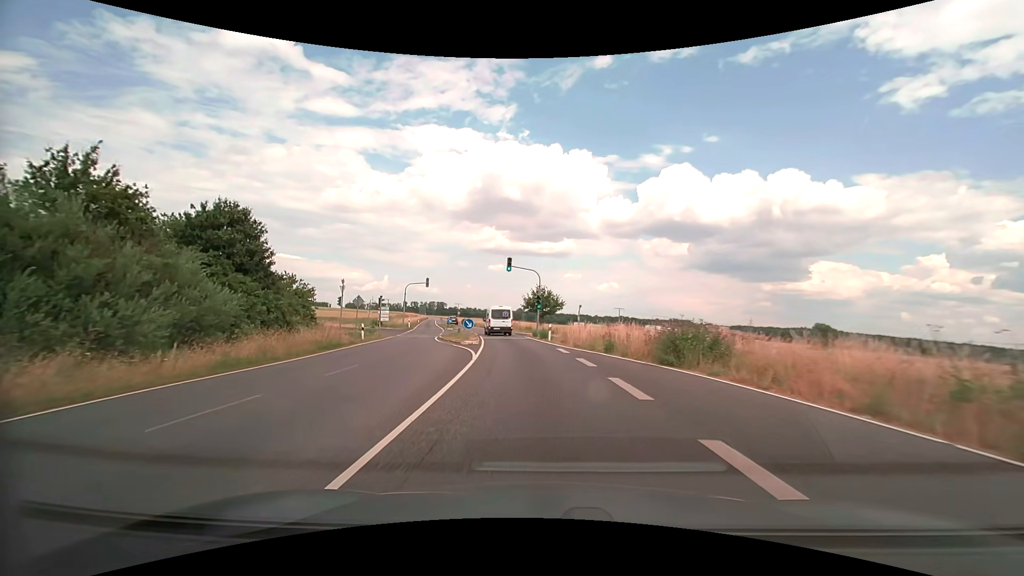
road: secondary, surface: asphalt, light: Day
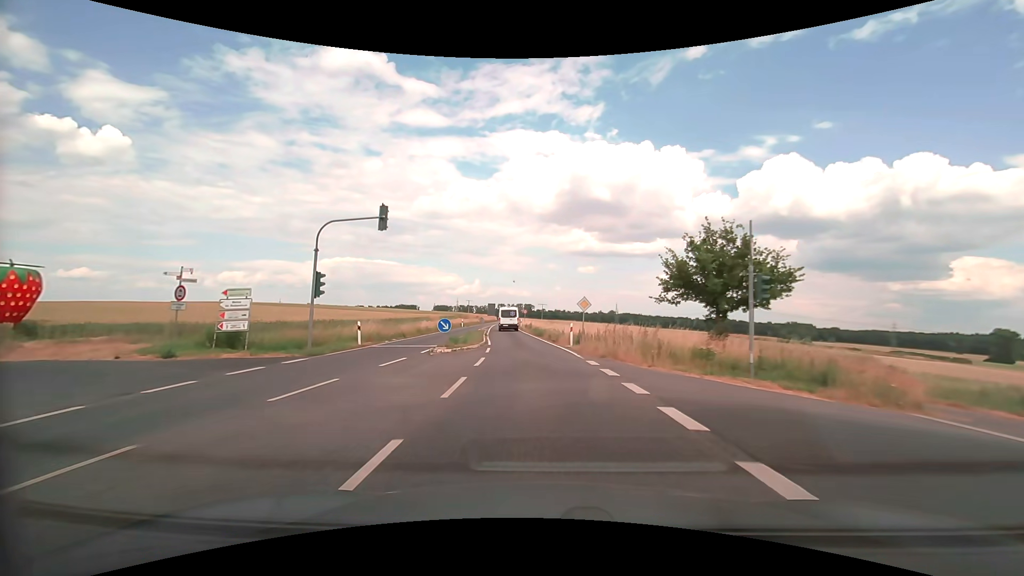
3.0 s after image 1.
(-3.6, +43.3) m; -10°
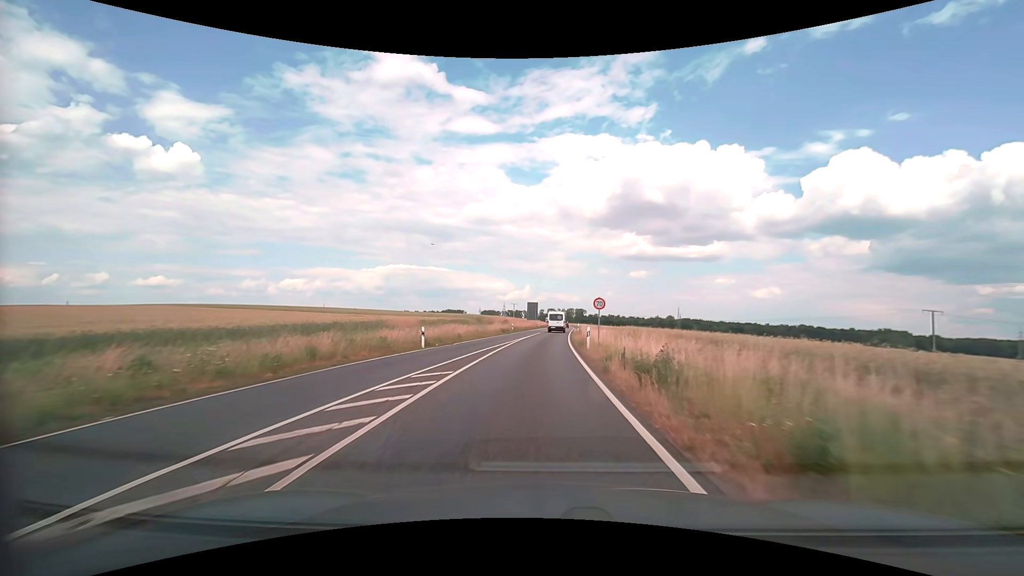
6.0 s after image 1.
(-2.6, +46.5) m; -6°
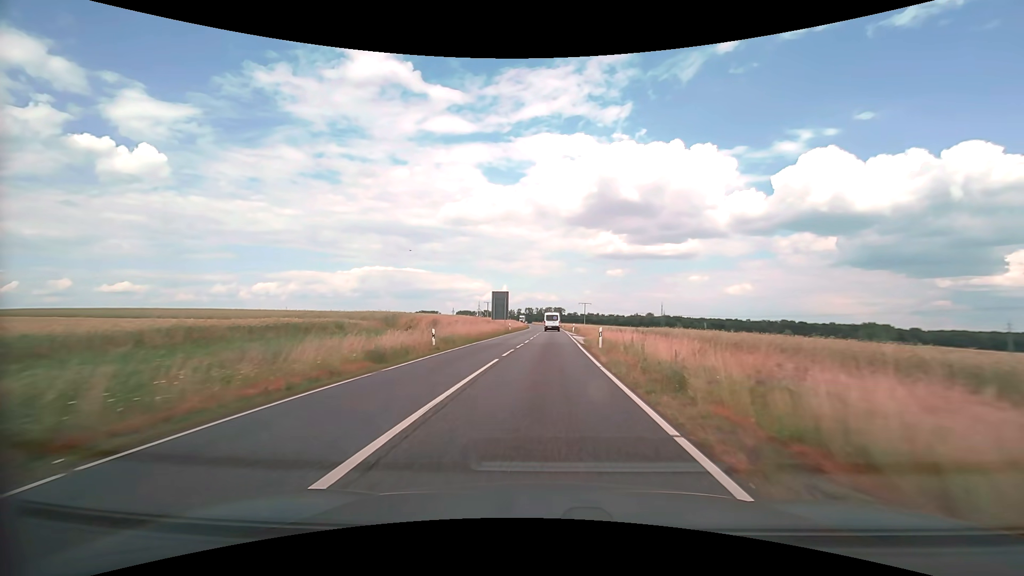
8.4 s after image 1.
(+0.4, +39.2) m; +2°
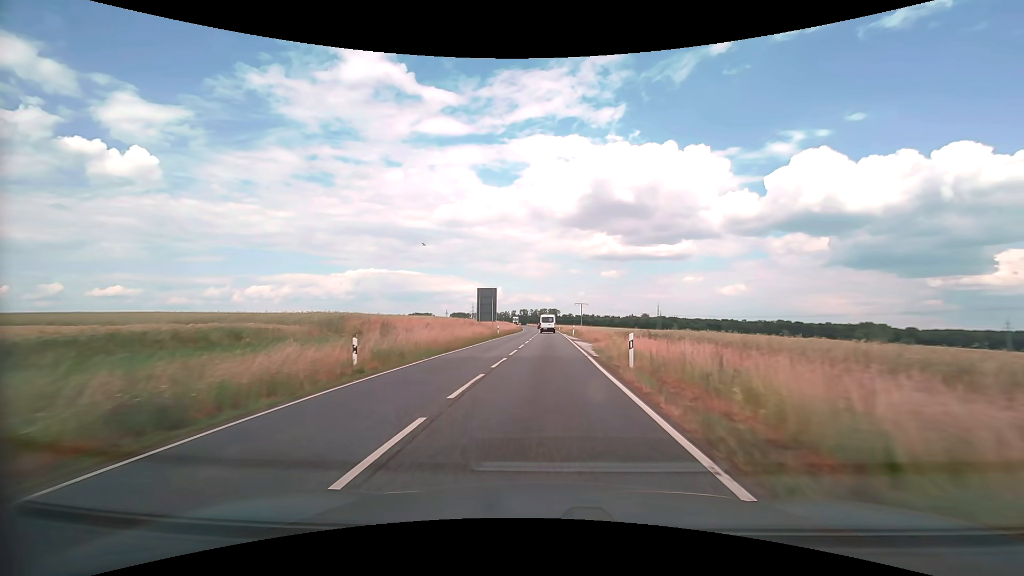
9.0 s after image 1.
(+0.1, +10.0) m; +1°
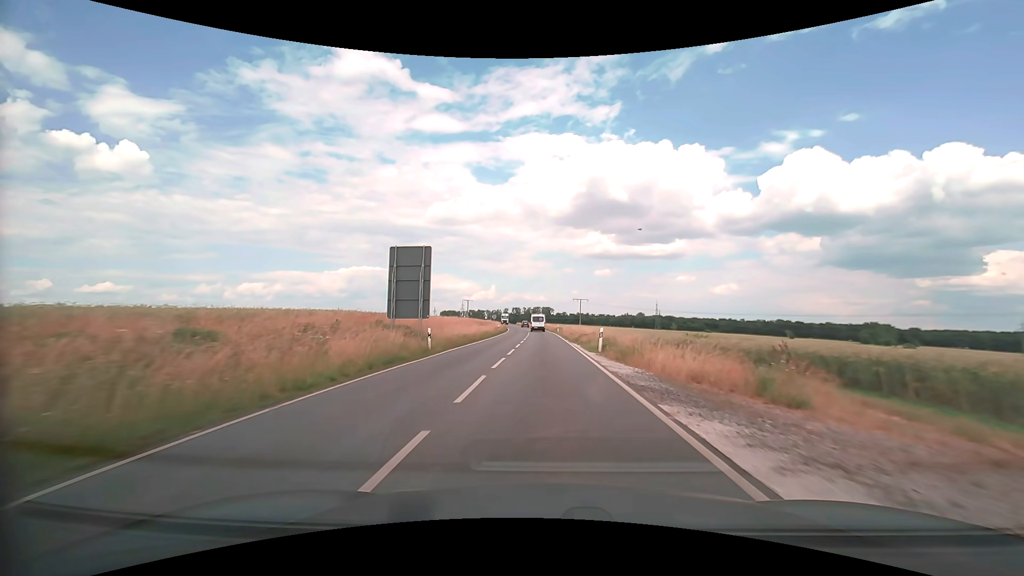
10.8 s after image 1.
(+0.2, +30.6) m; +1°
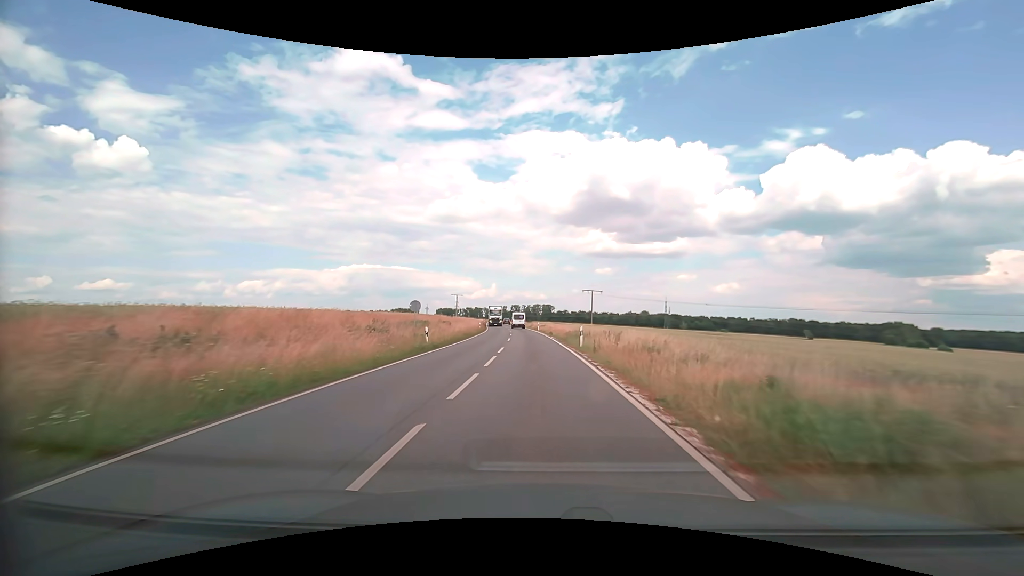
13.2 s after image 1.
(+0.1, +42.0) m; 0°
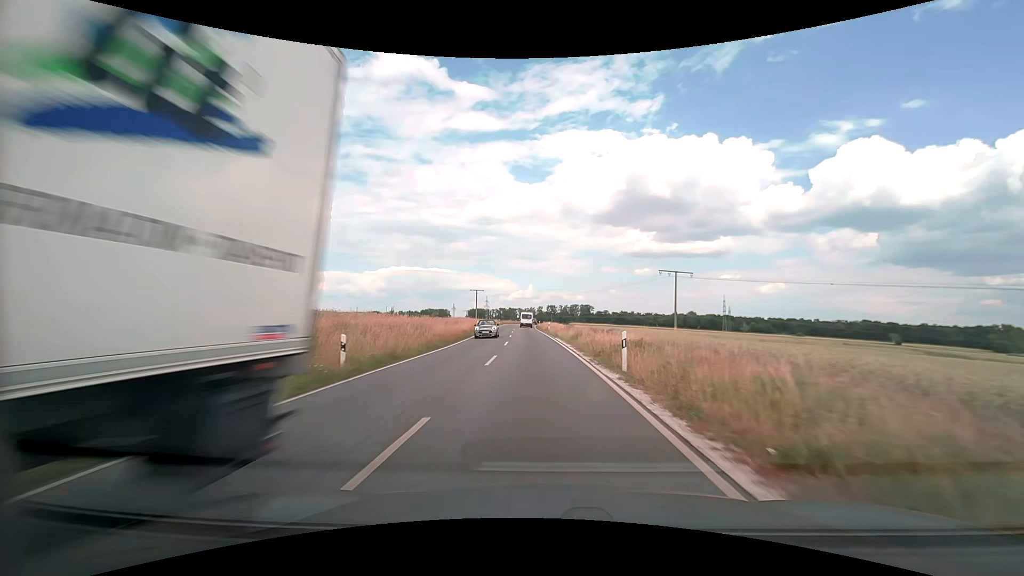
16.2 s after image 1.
(-1.7, +54.4) m; -4°
(0, +10) (0, +20) (-1, +30) (-1, +40) (-2, +50) (-2, +60) (-2, +70) (-3, +80) (-3, +90) (-3, +100) m
